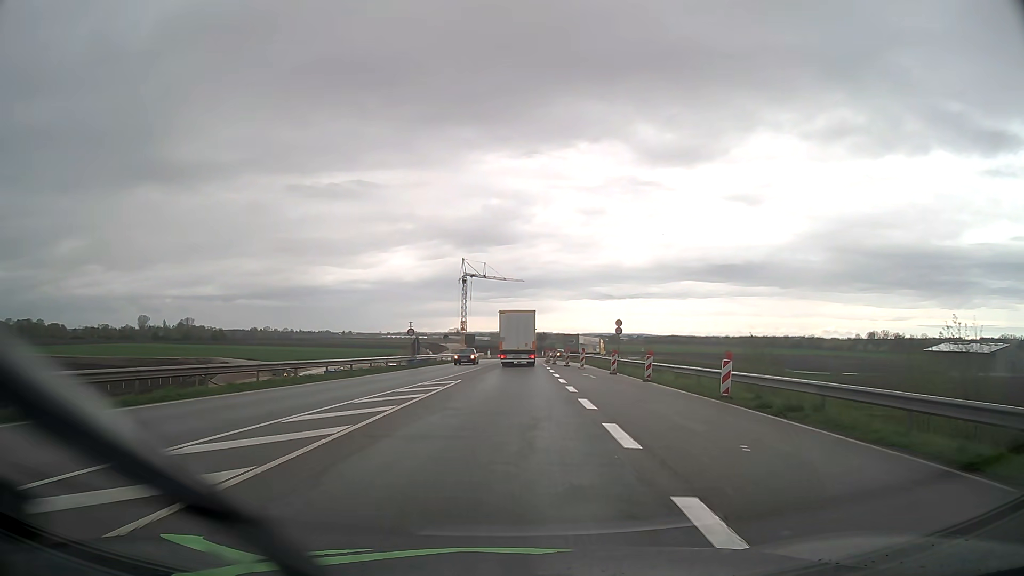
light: Day
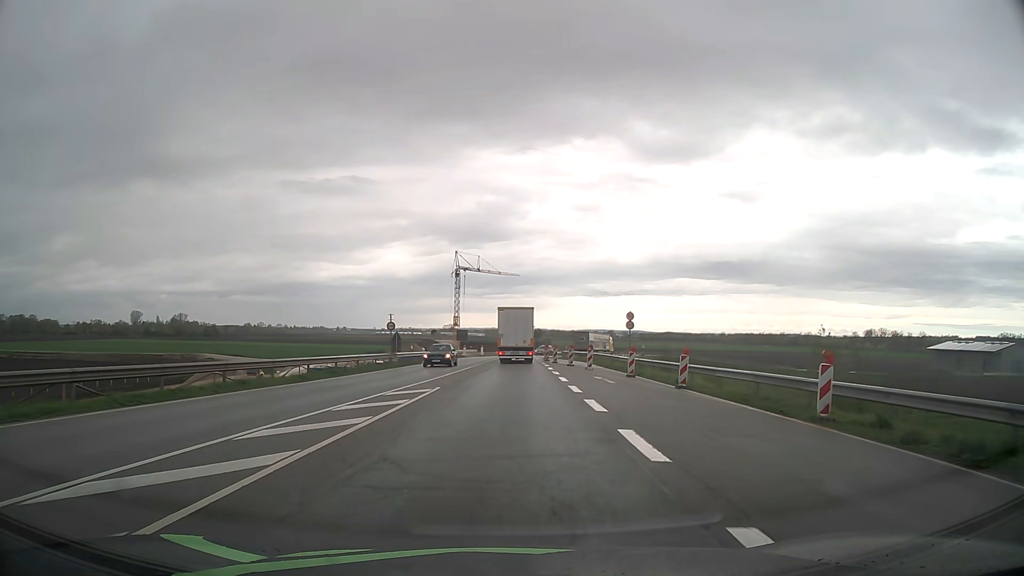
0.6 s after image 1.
(0.0, +7.2) m; 0°
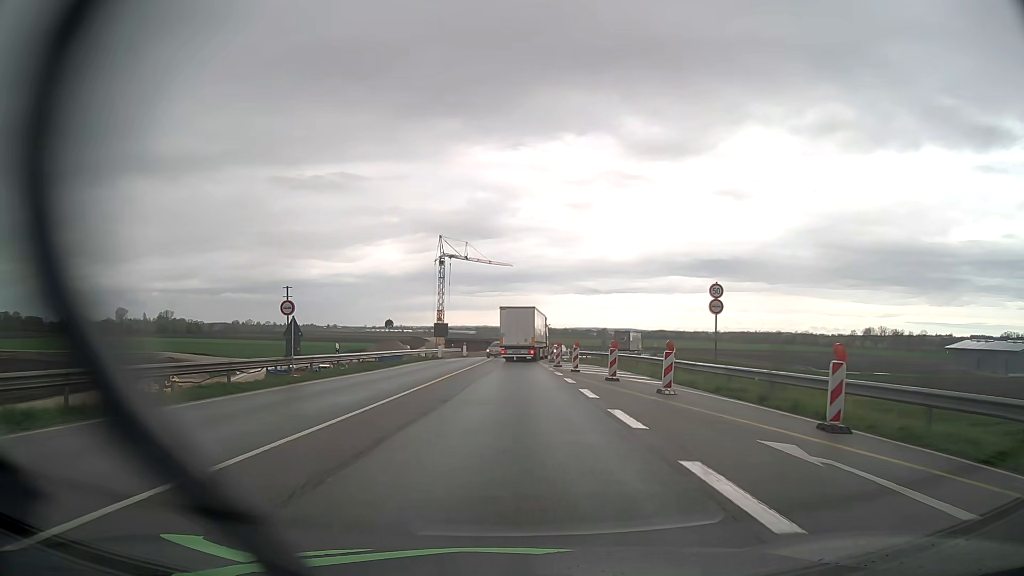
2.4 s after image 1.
(+0.2, +21.3) m; +1°
(0, +10) (0, +20) (0, +30) (0, +40) (+1, +50) (+1, +60) (+3, +70) (+6, +79) (+10, +89) (+14, +98) m
